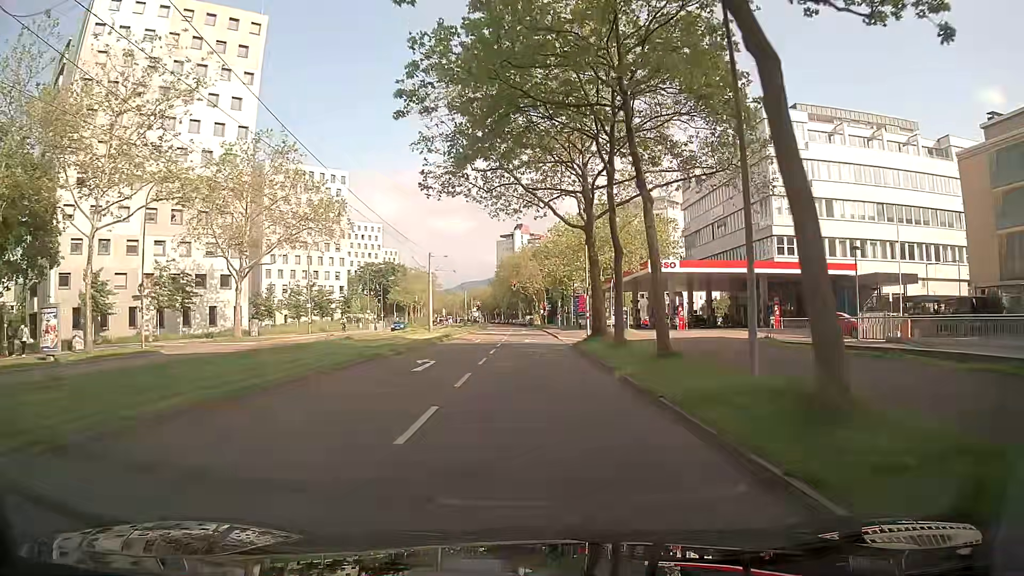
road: tertiary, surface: asphalt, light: Day
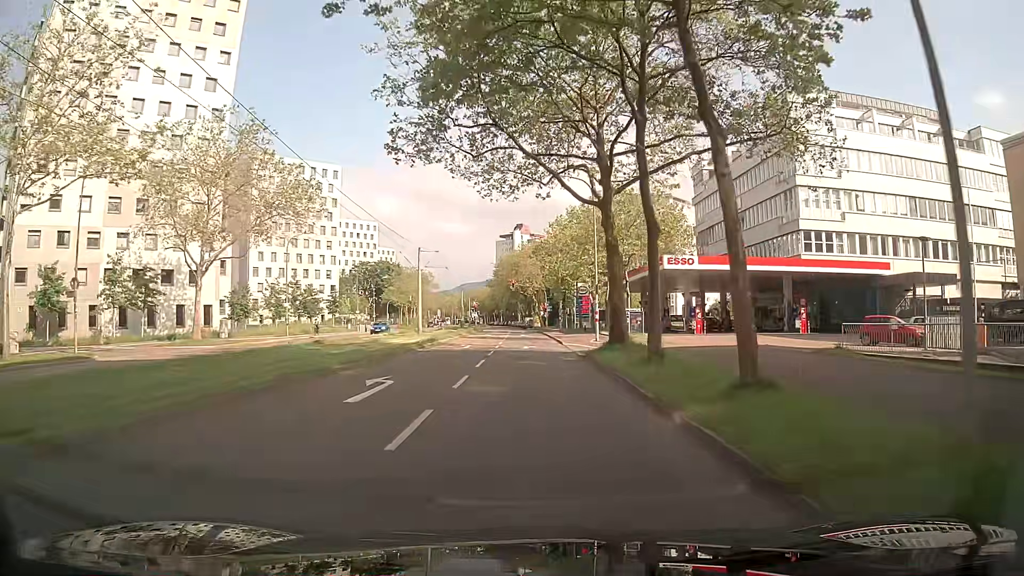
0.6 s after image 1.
(-0.2, +6.1) m; -2°
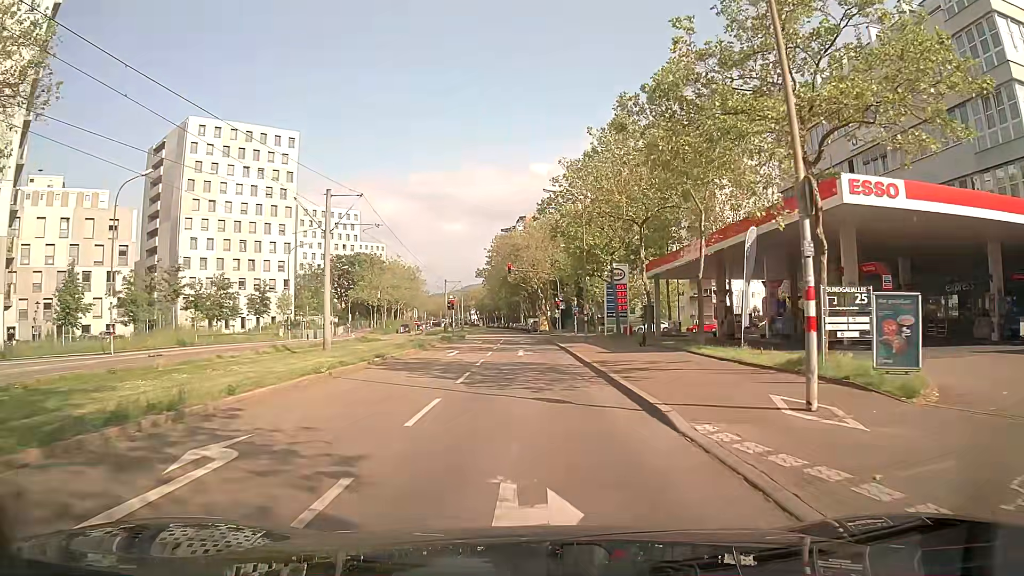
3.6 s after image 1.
(0.0, +27.9) m; 0°
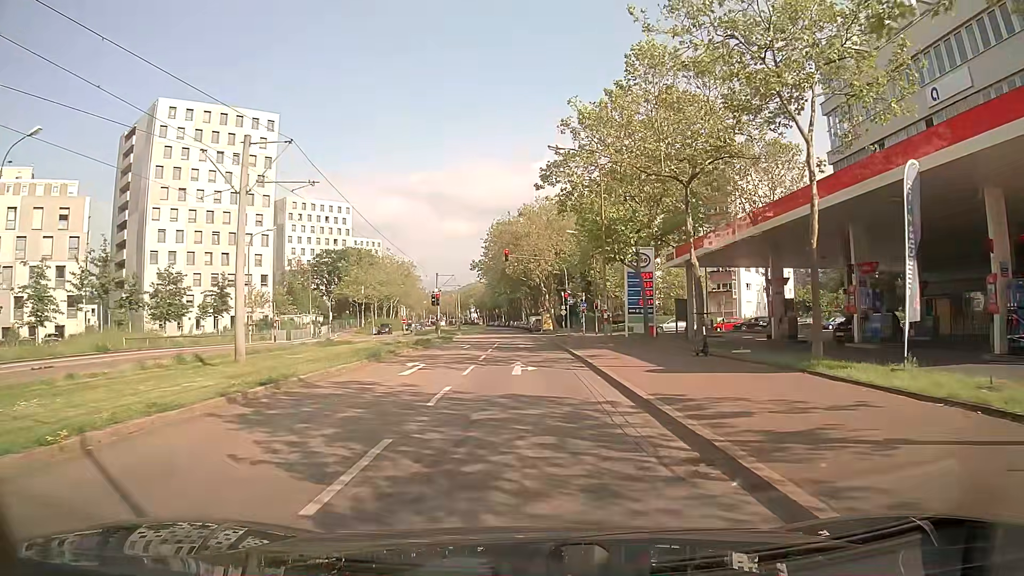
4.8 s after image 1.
(-0.1, +9.9) m; 0°
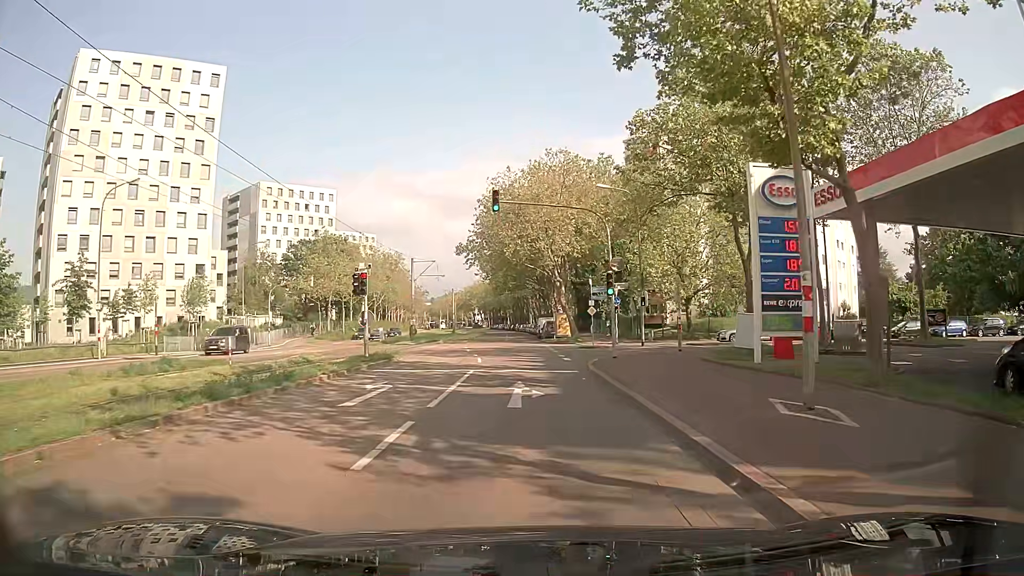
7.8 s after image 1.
(-0.1, +22.1) m; -1°
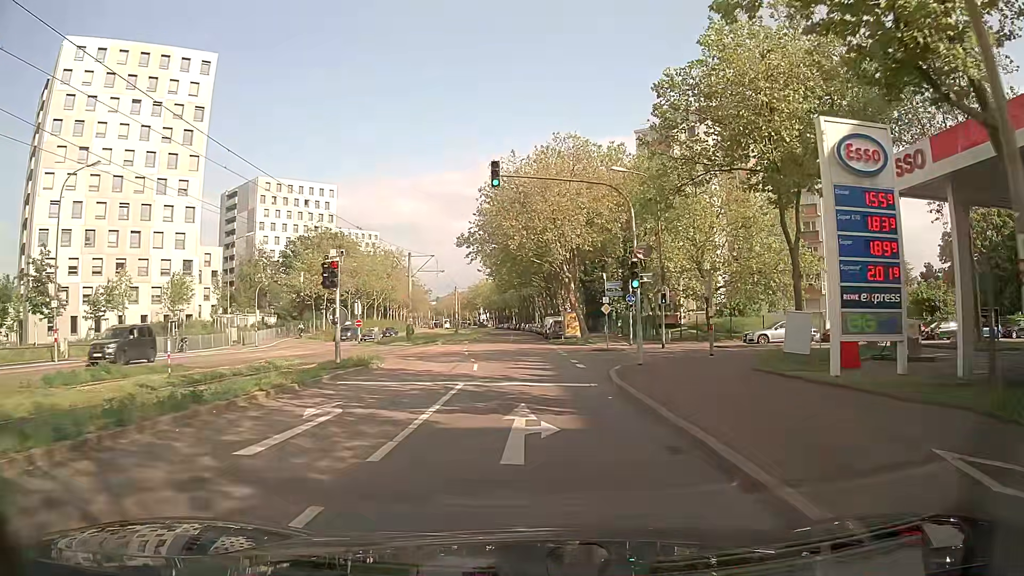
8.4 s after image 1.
(0.0, +4.5) m; +1°
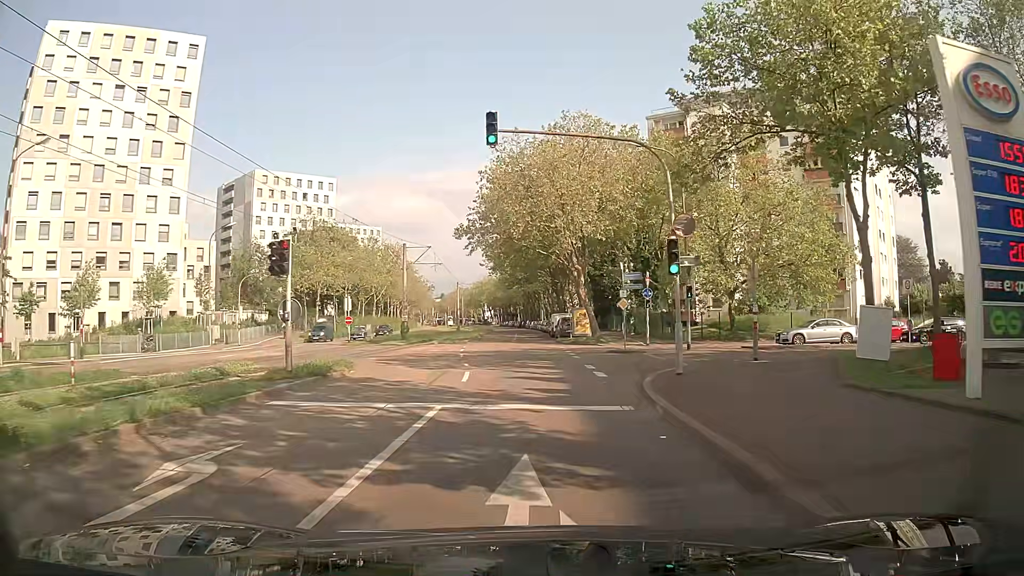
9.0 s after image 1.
(-0.1, +4.7) m; -1°
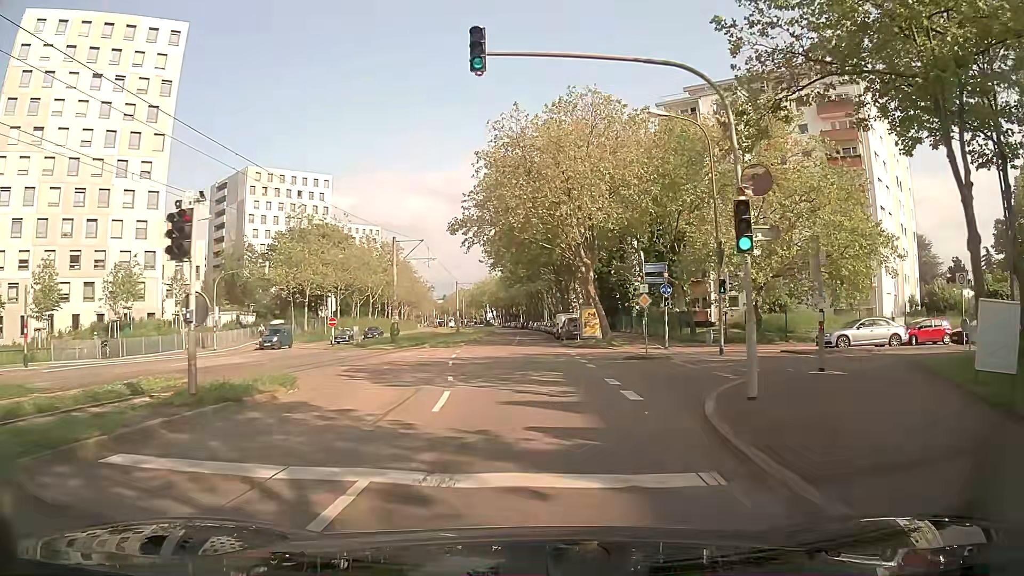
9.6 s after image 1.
(0.0, +5.0) m; -1°
(0, +10) (0, +20) (0, +30) (0, +40) (0, +50) (0, +60) (0, +70) (0, +80) (0, +90) (-1, +100) m
